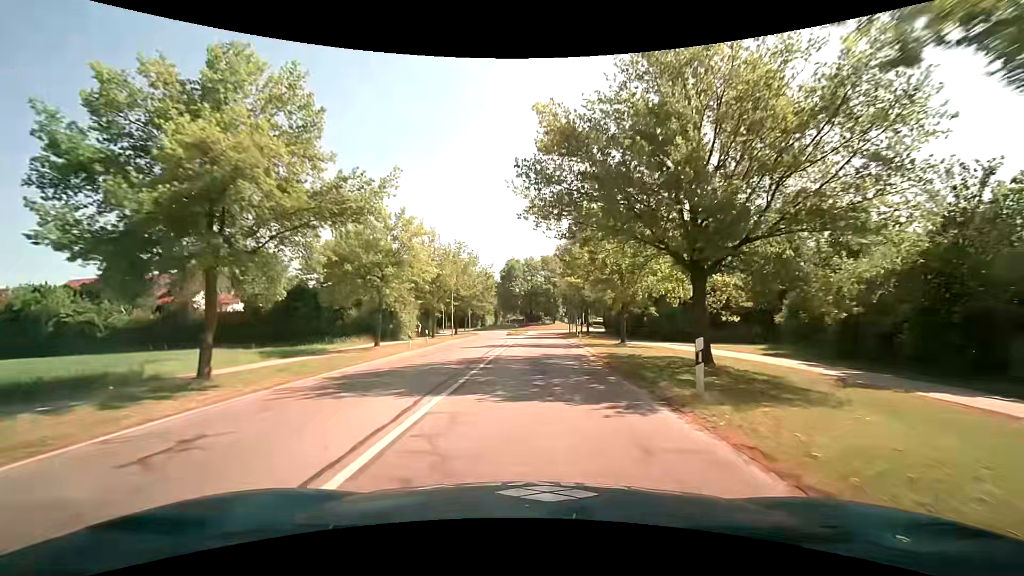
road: tertiary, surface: asphalt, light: Day
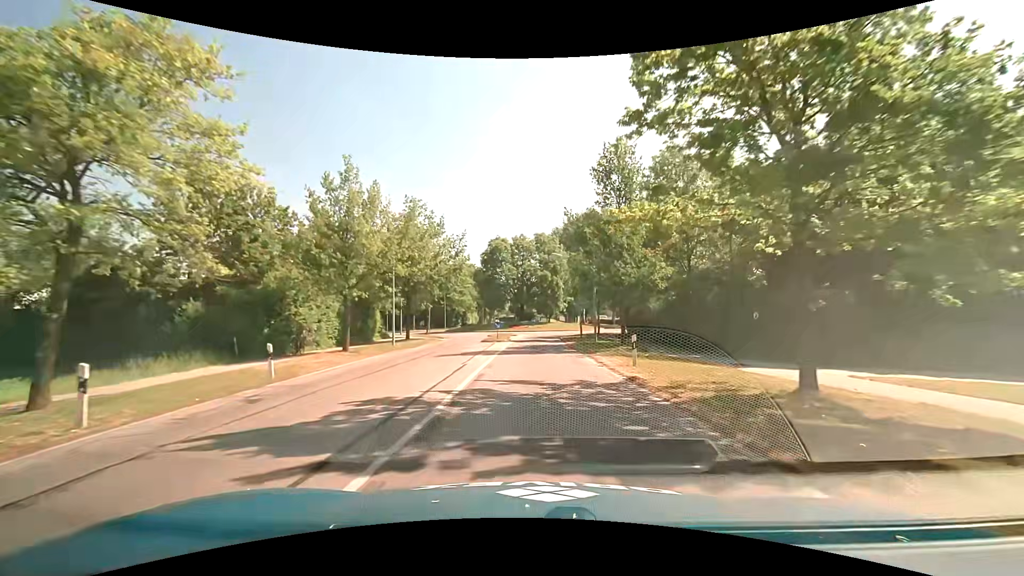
(+0.2, +20.9) m; +1°
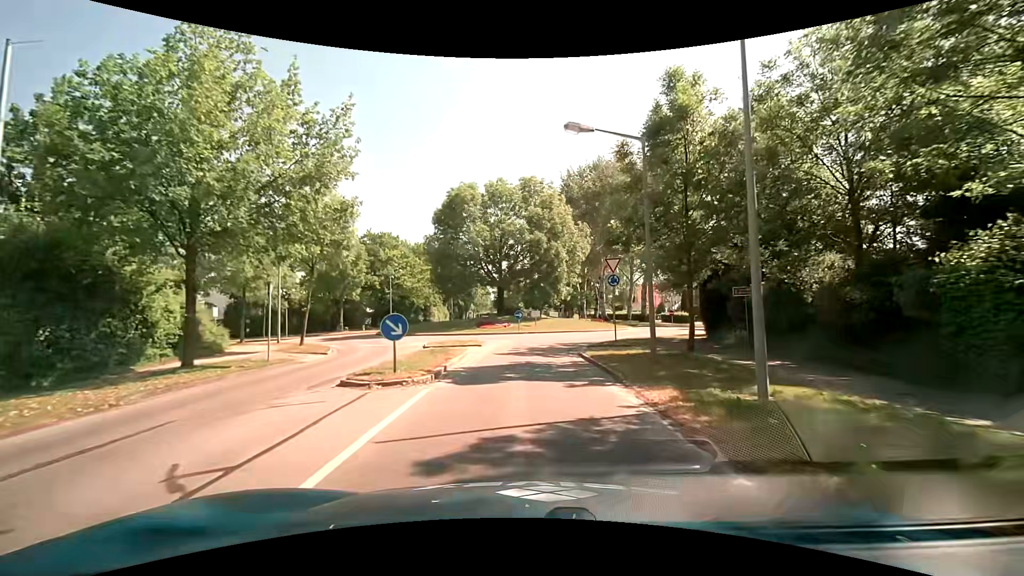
(+0.3, +24.6) m; +1°
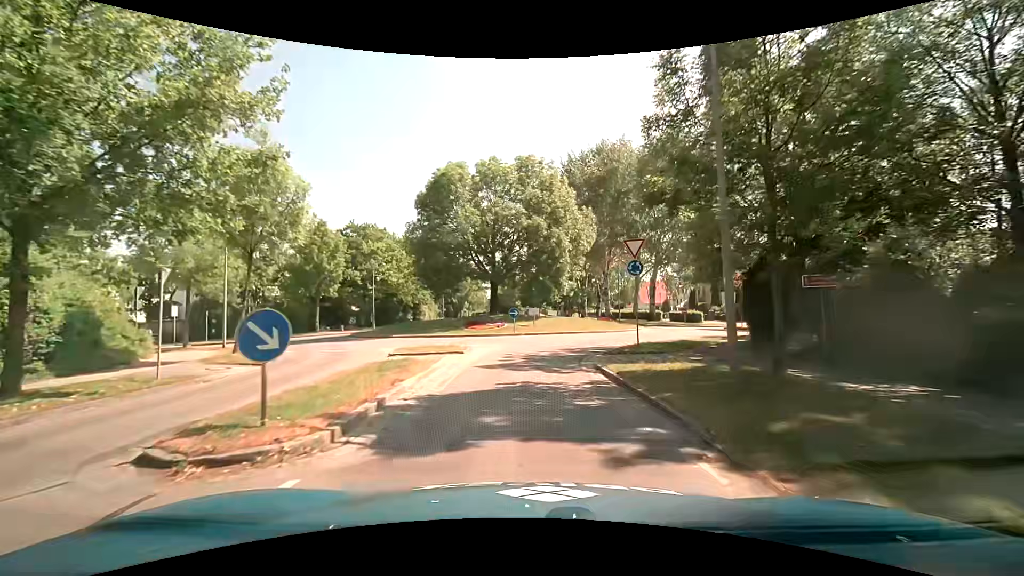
(+0.1, +5.2) m; +2°
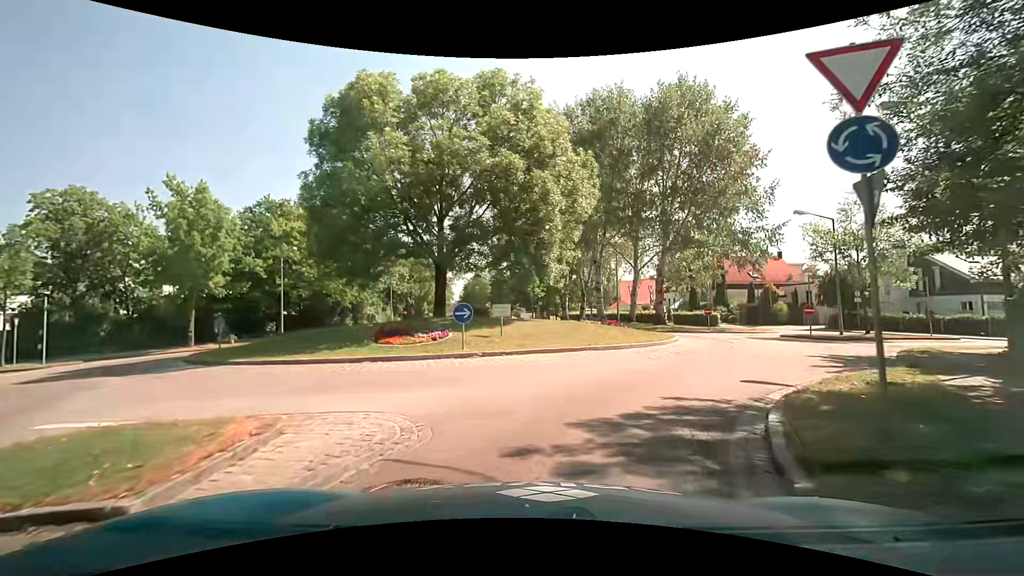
(+0.1, +13.0) m; +3°
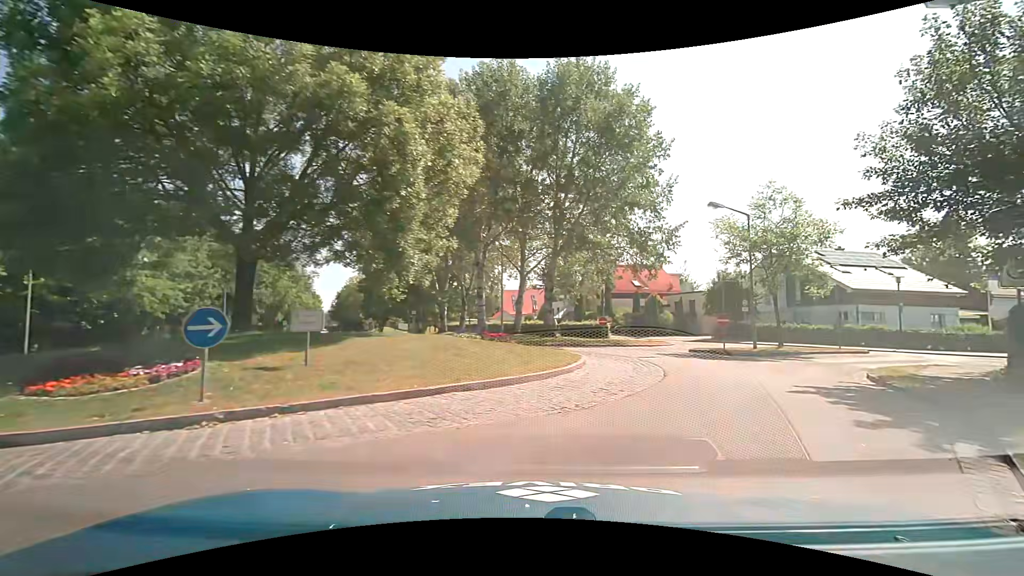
(+0.5, +6.6) m; +12°
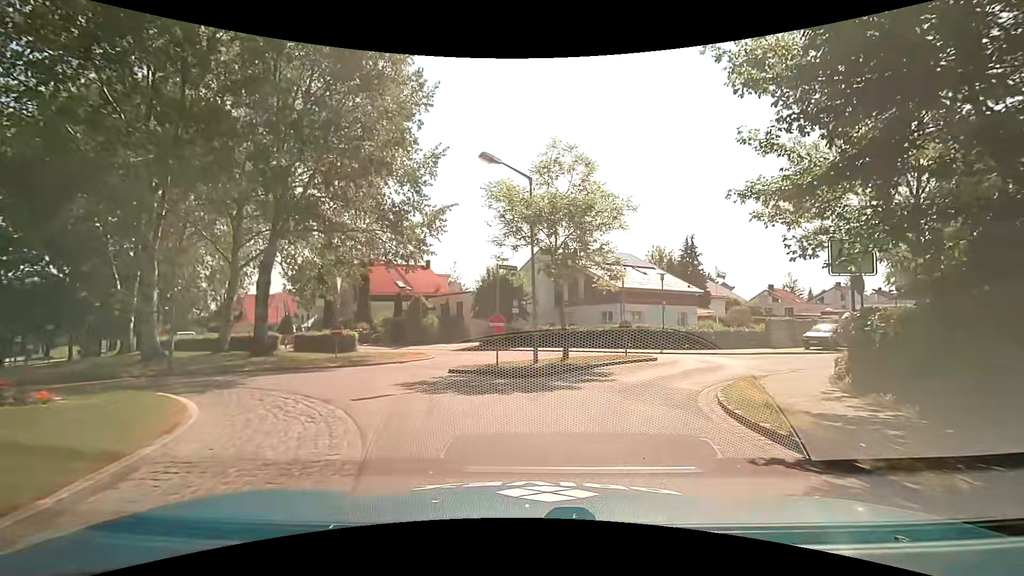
(+2.1, +8.4) m; +26°
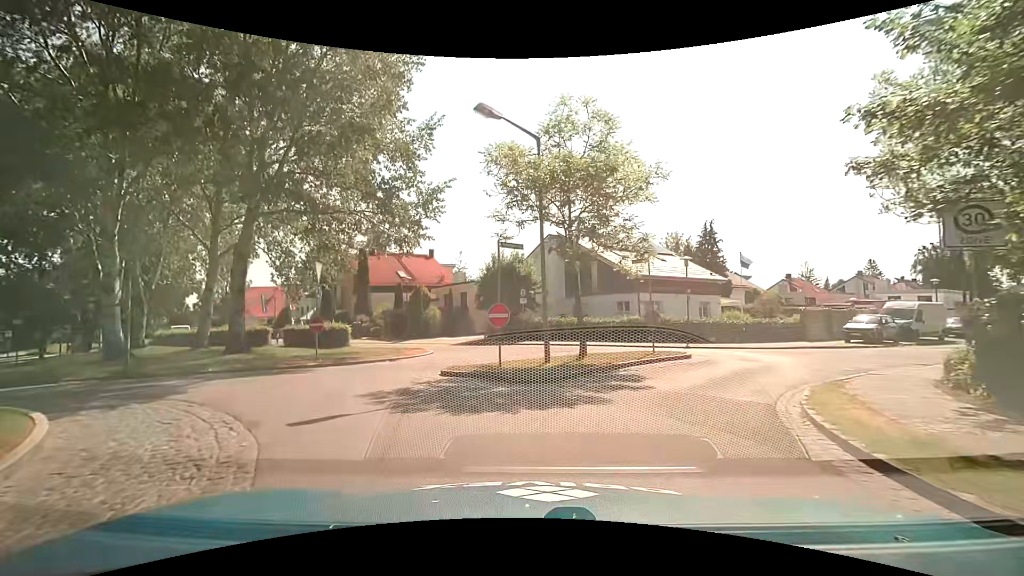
(+0.1, +2.9) m; +1°
(-2, +10) (-10, +15) (-20, +15) (-29, +19) (-36, +26) (-44, +33) (-51, +40) (-58, +47) (-65, +54) (-72, +61) m
